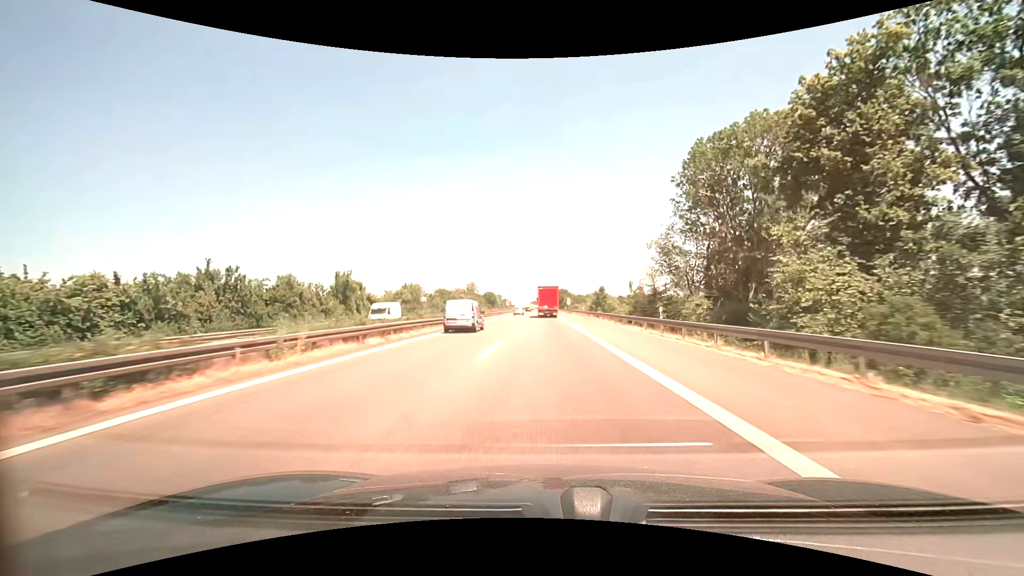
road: motorway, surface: asphalt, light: Day
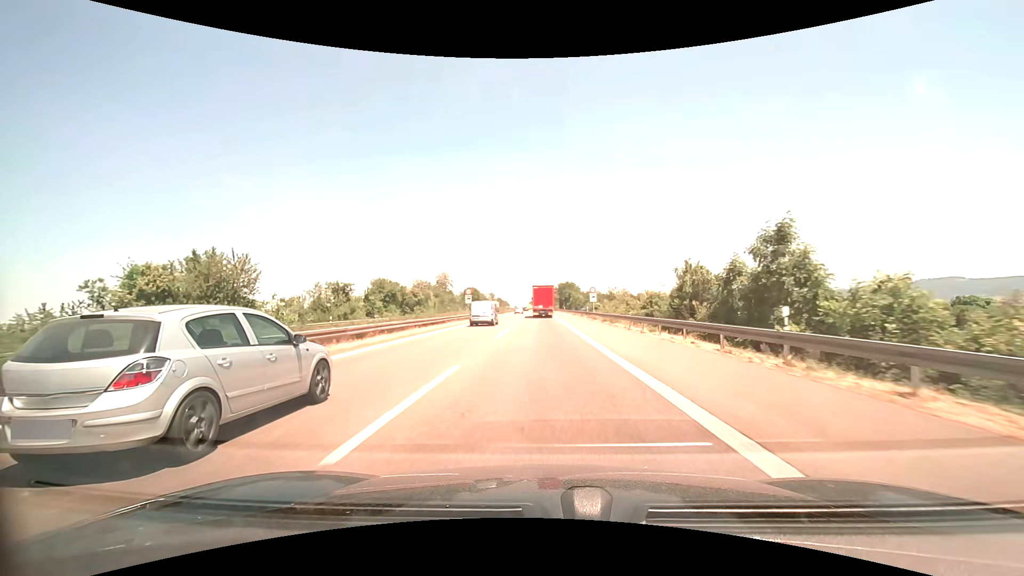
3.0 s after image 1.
(+0.2, +61.9) m; 0°
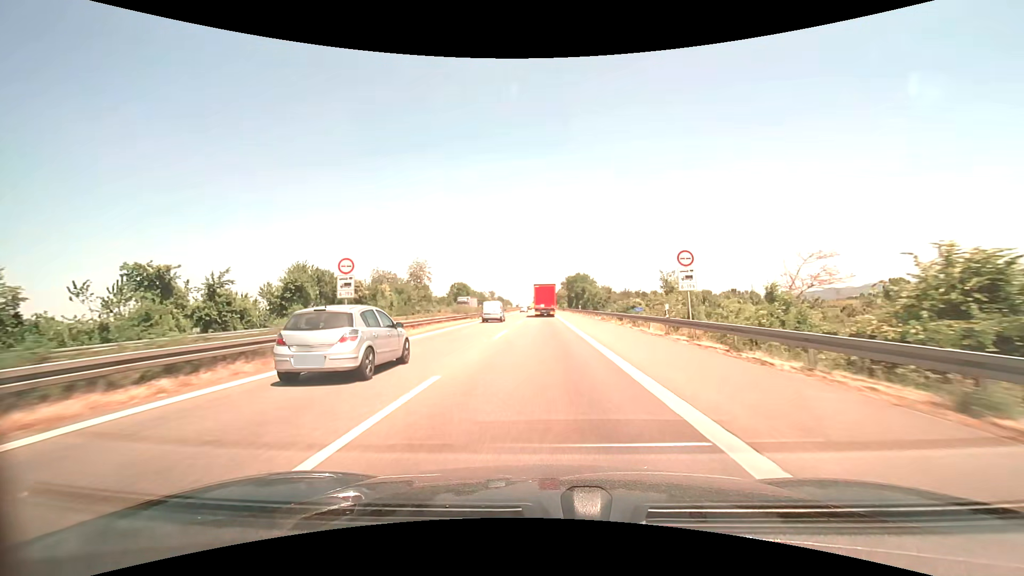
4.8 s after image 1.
(-0.1, +37.5) m; 0°
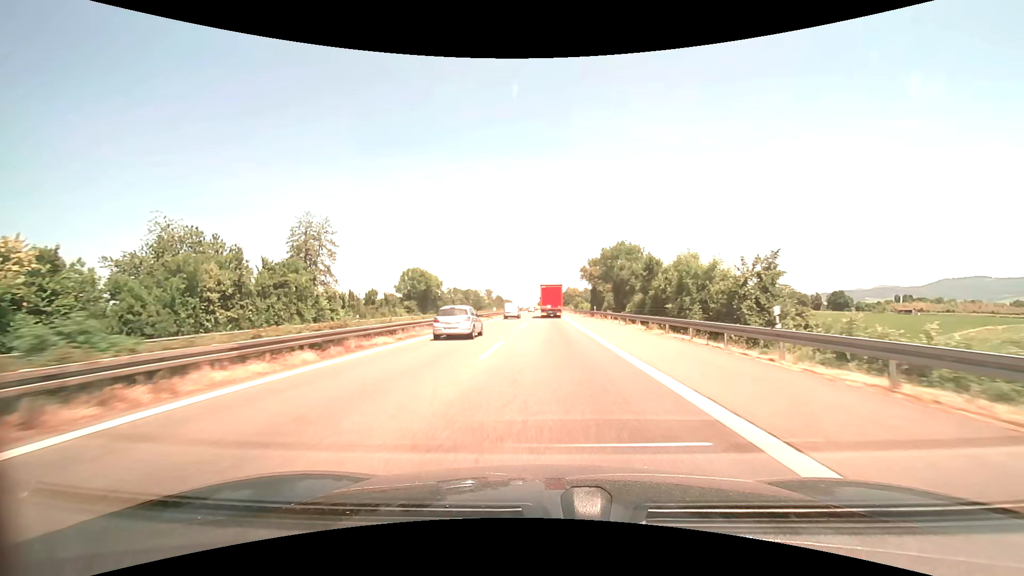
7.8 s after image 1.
(-0.5, +61.8) m; -1°
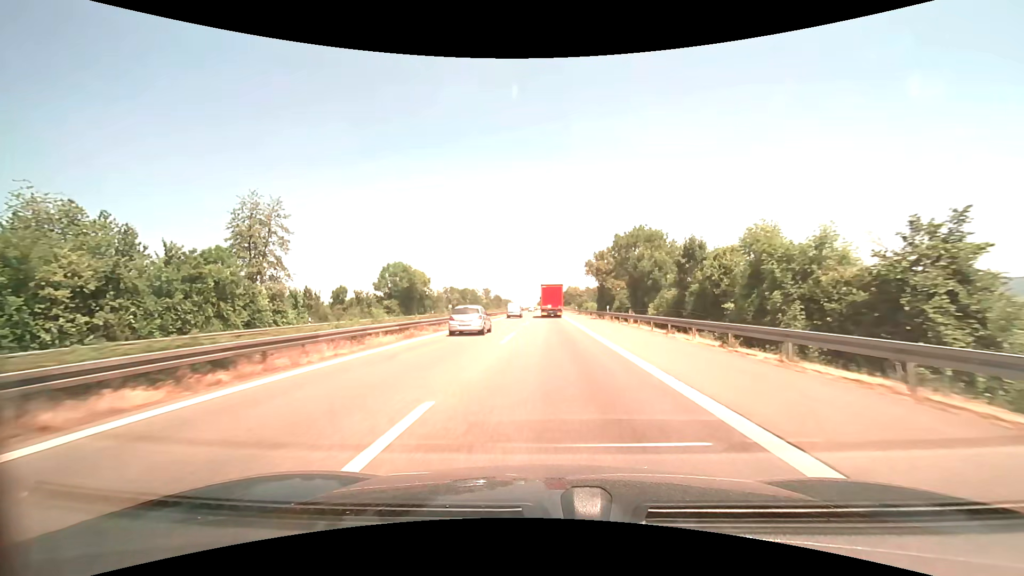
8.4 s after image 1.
(0.0, +12.3) m; 0°
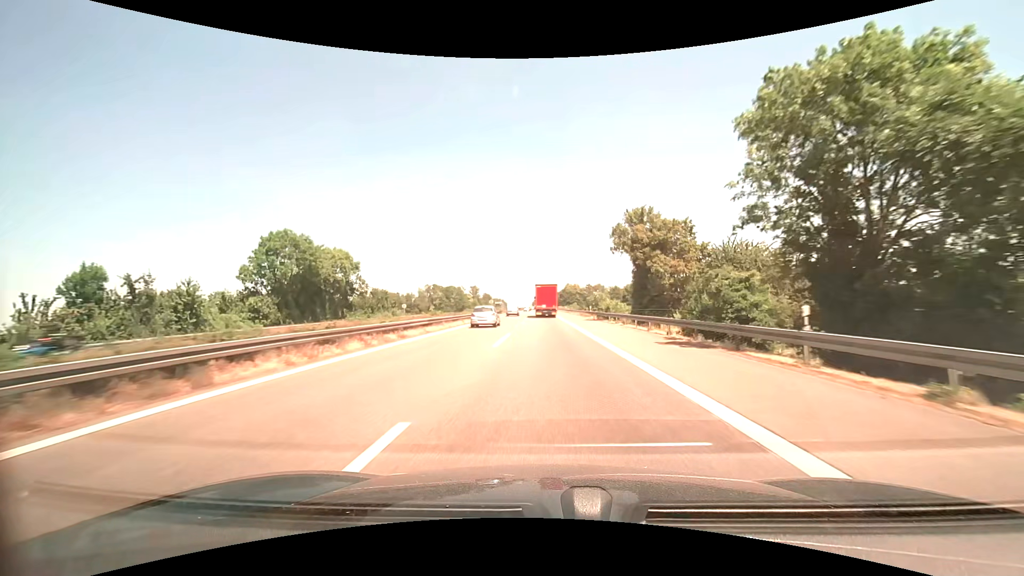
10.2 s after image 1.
(+0.1, +37.2) m; 0°
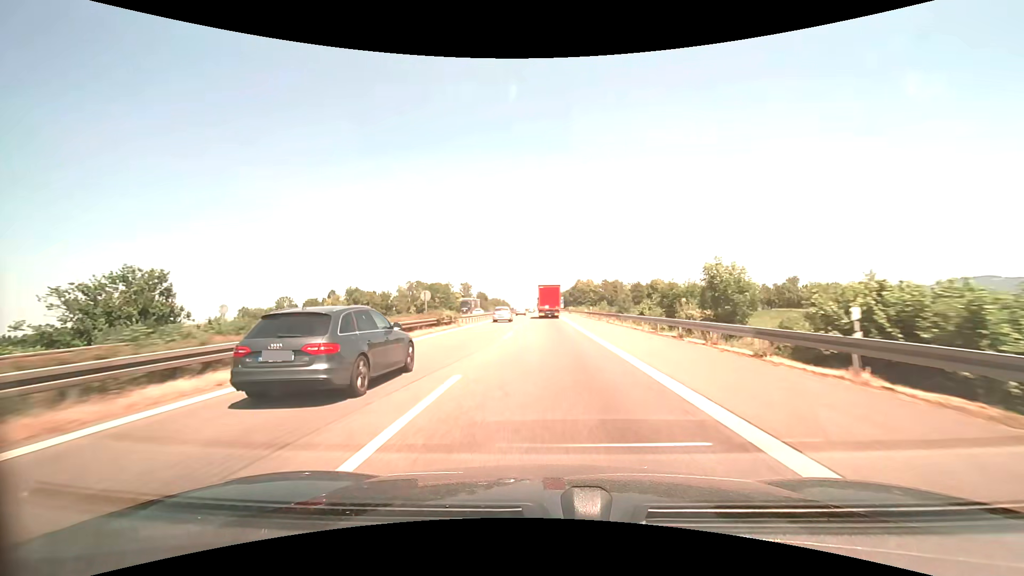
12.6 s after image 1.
(-0.3, +50.0) m; -1°
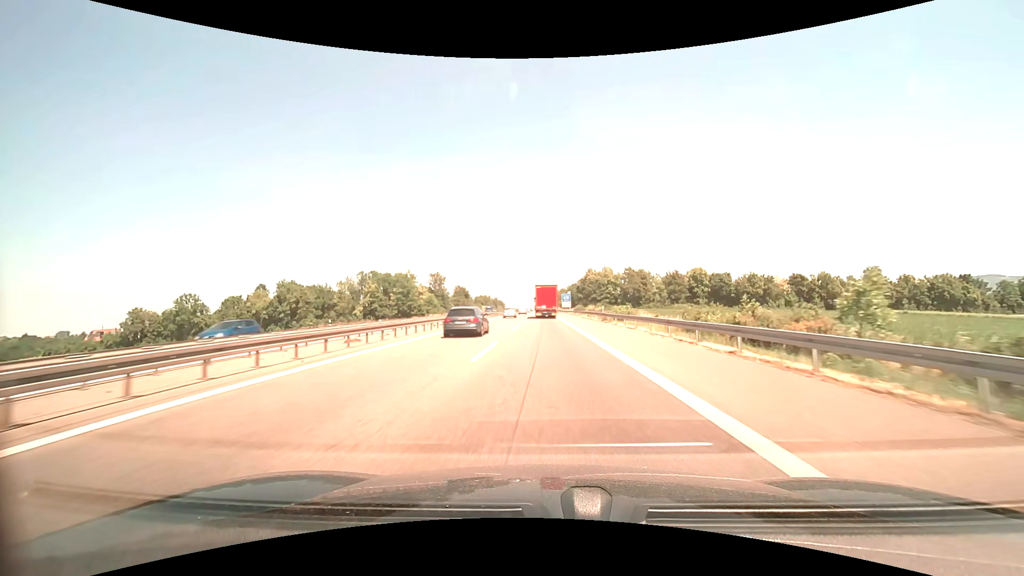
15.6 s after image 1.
(+0.1, +63.1) m; 0°
(0, +10) (0, +20) (0, +30) (0, +40) (0, +50) (0, +60) (0, +70) (0, +80) (-1, +90) (-1, +100) m
